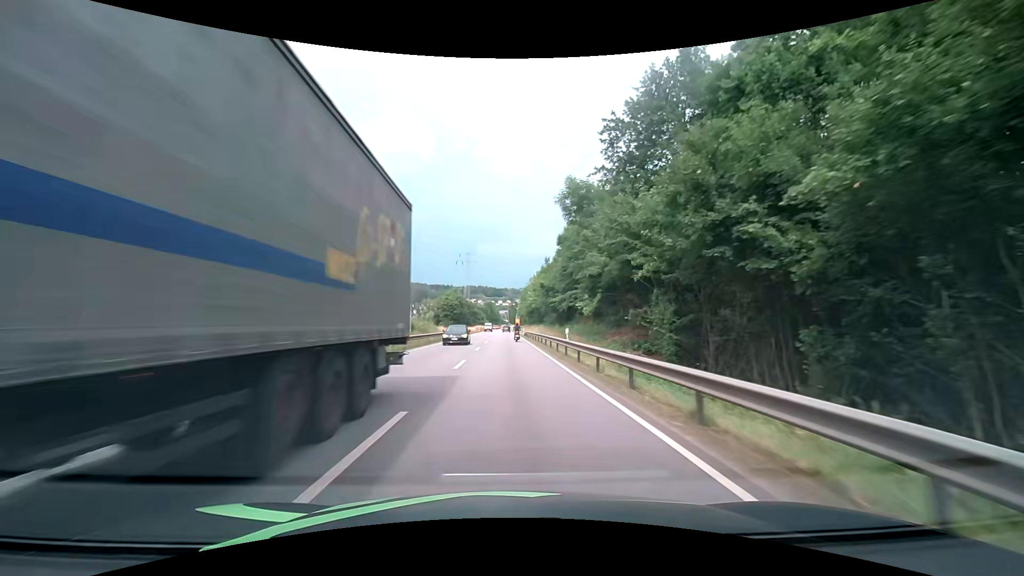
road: primary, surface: asphalt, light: Day
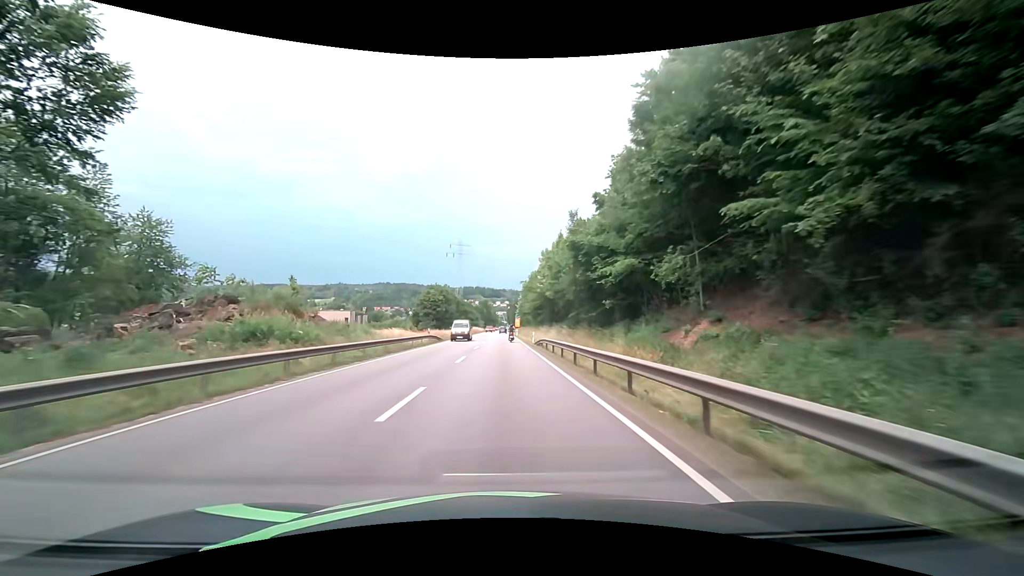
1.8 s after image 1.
(+0.1, +32.7) m; 0°
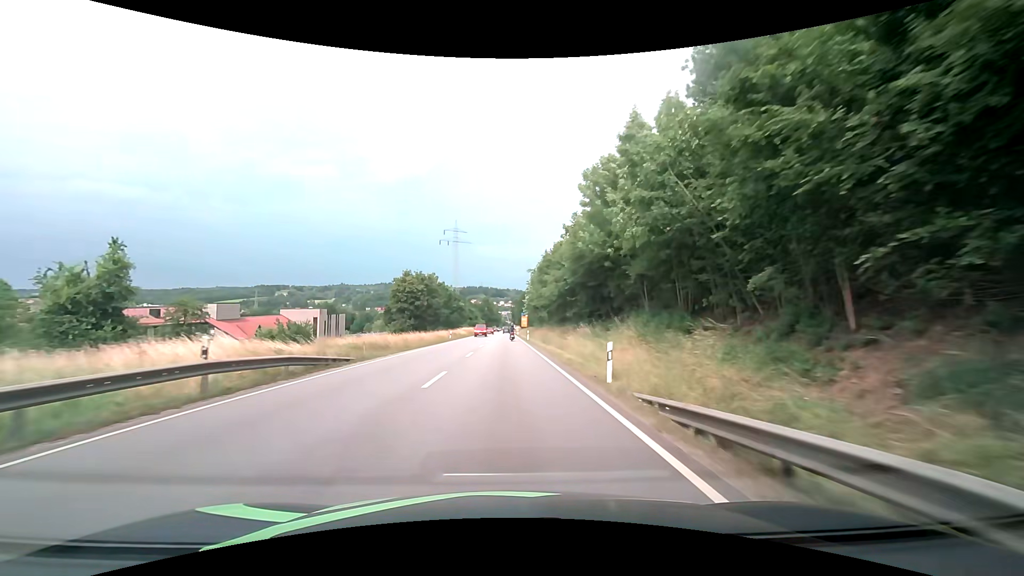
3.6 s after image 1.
(-0.2, +32.1) m; -1°
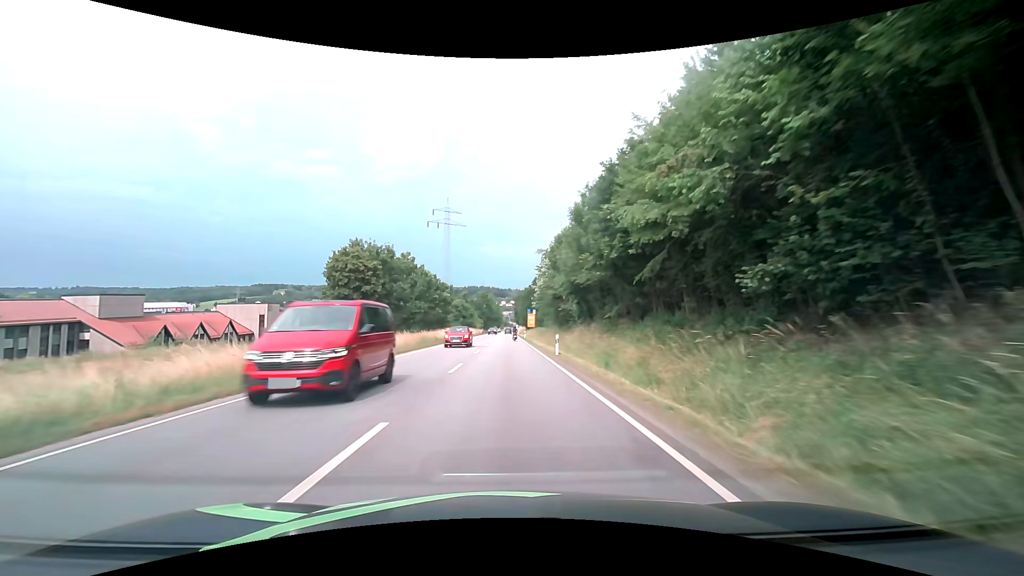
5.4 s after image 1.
(0.0, +32.2) m; 0°
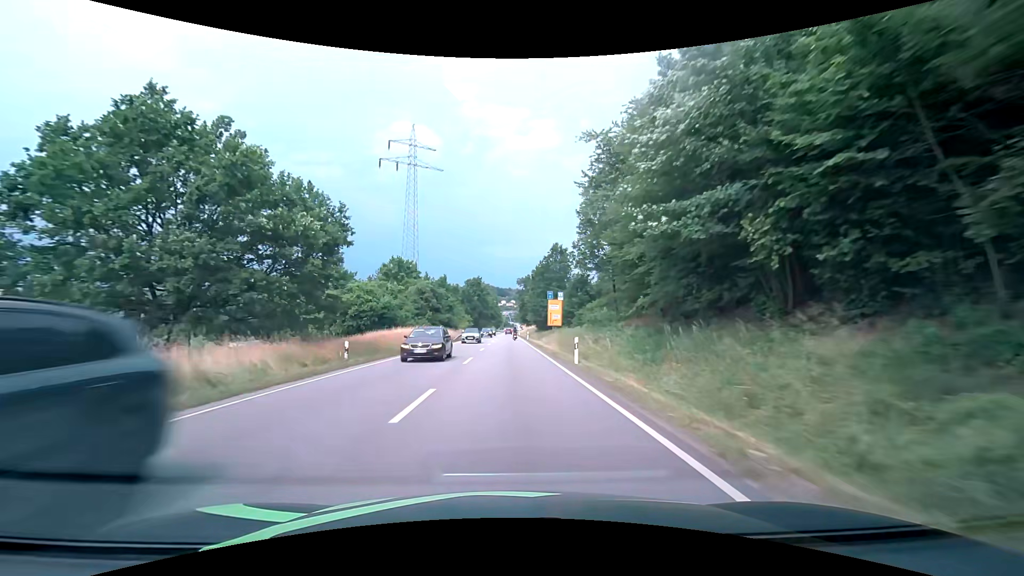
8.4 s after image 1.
(0.0, +56.3) m; 0°
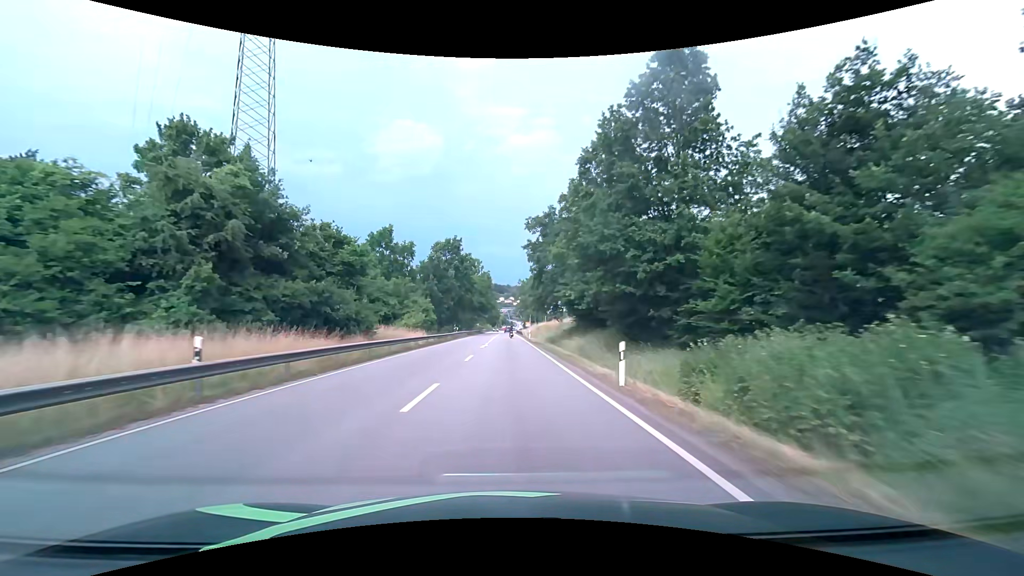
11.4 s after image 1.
(0.0, +58.8) m; 0°
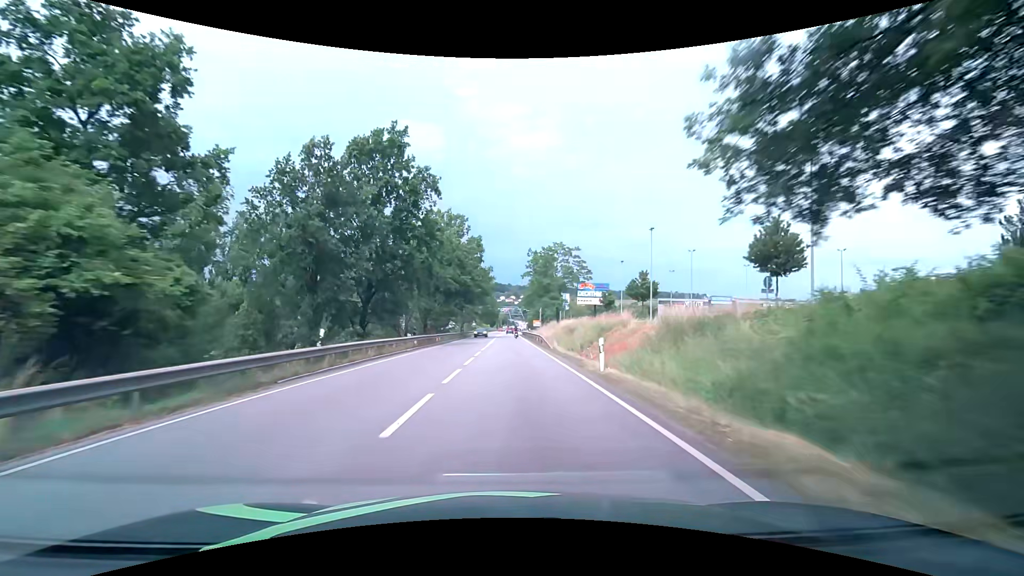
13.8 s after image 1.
(-0.1, +45.8) m; 0°
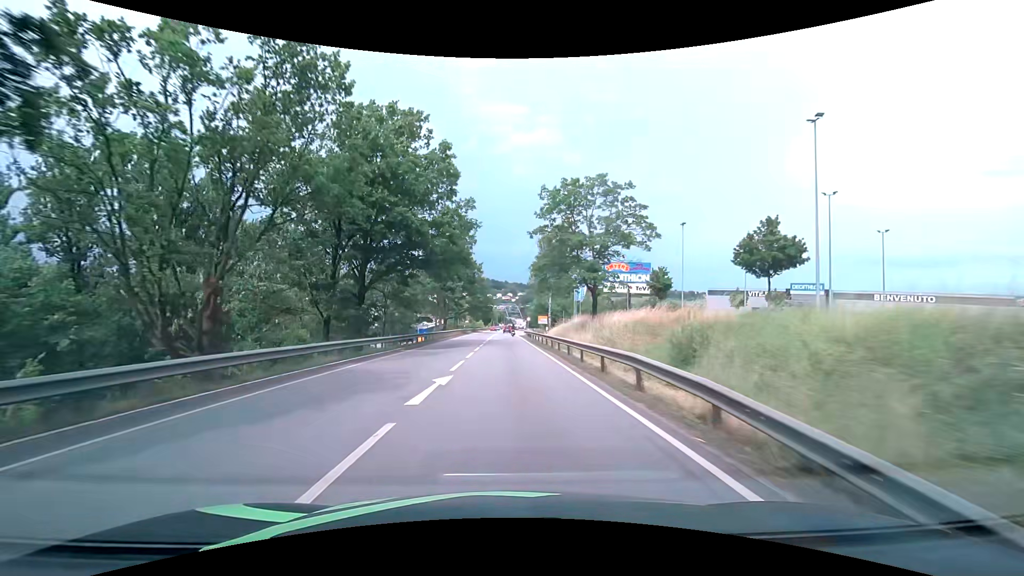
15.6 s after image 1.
(+0.1, +33.0) m; +1°
(0, +10) (0, +20) (0, +30) (0, +40) (0, +50) (0, +60) (0, +70) (0, +80) (0, +90) (0, +100) m
